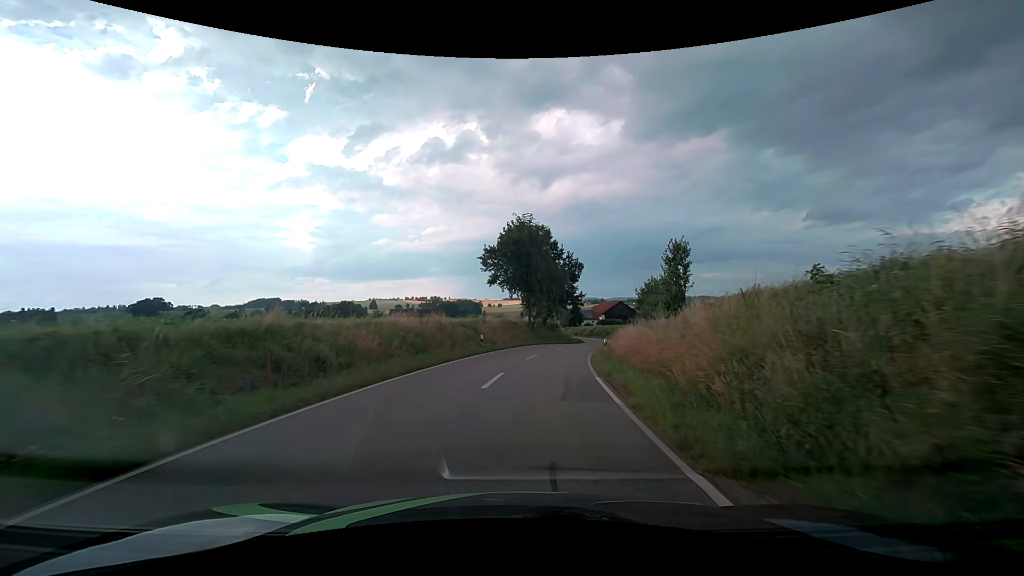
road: tertiary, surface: asphalt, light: Day
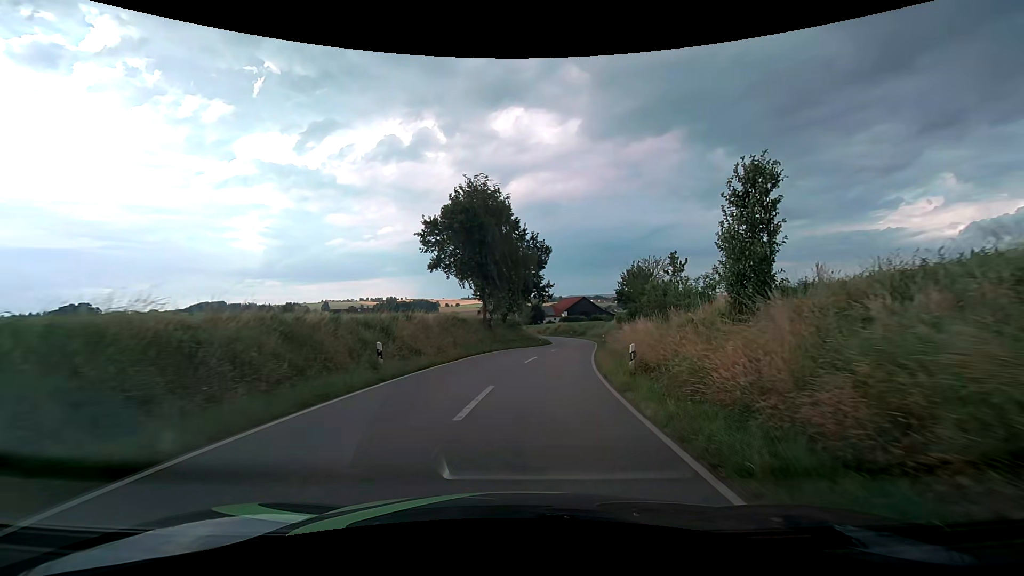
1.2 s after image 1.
(+0.5, +15.0) m; +5°
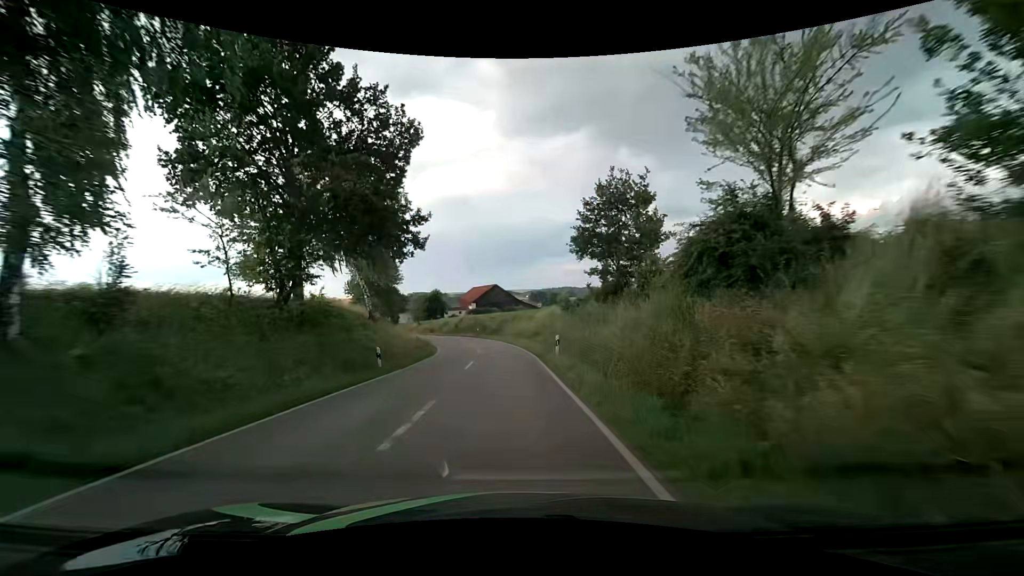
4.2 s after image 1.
(+4.2, +37.3) m; +10°
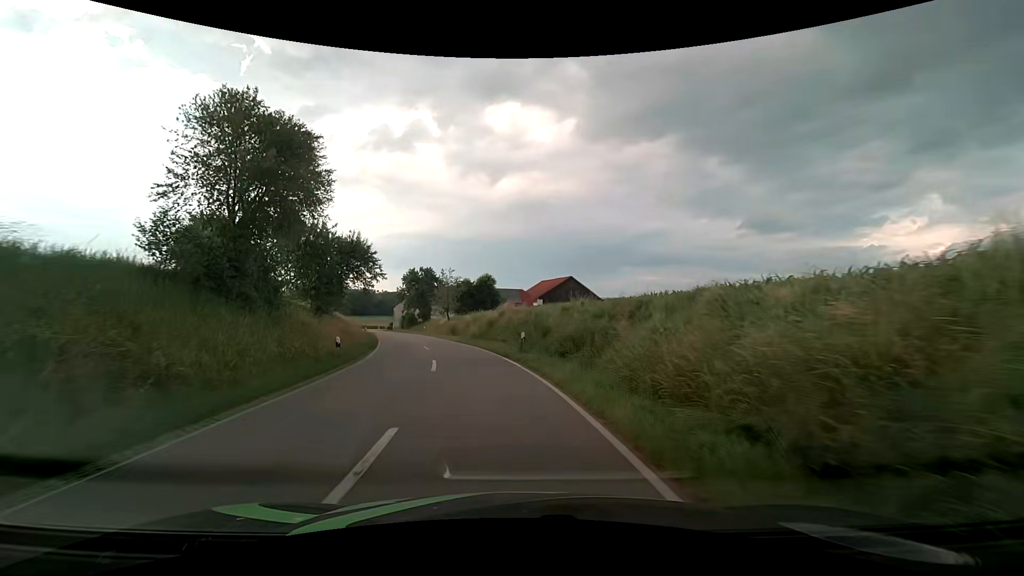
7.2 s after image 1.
(-1.7, +38.7) m; -8°
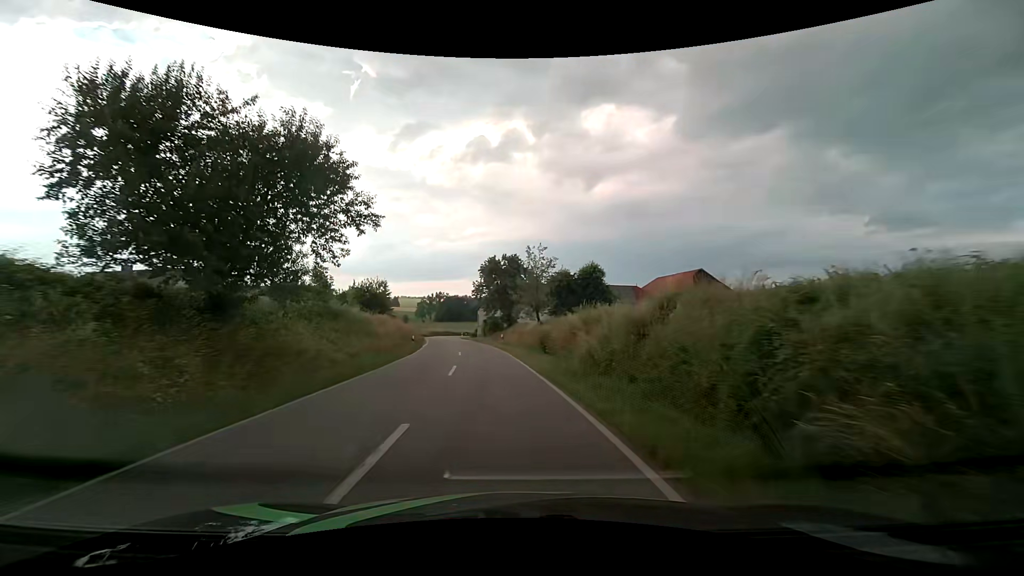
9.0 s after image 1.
(-2.3, +23.0) m; -11°
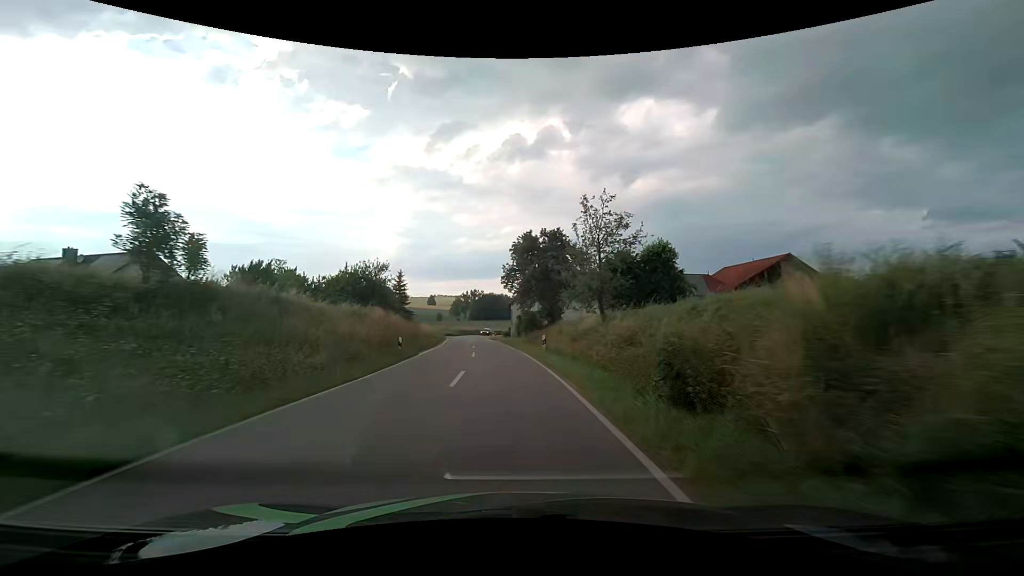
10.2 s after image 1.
(-0.6, +15.6) m; -4°
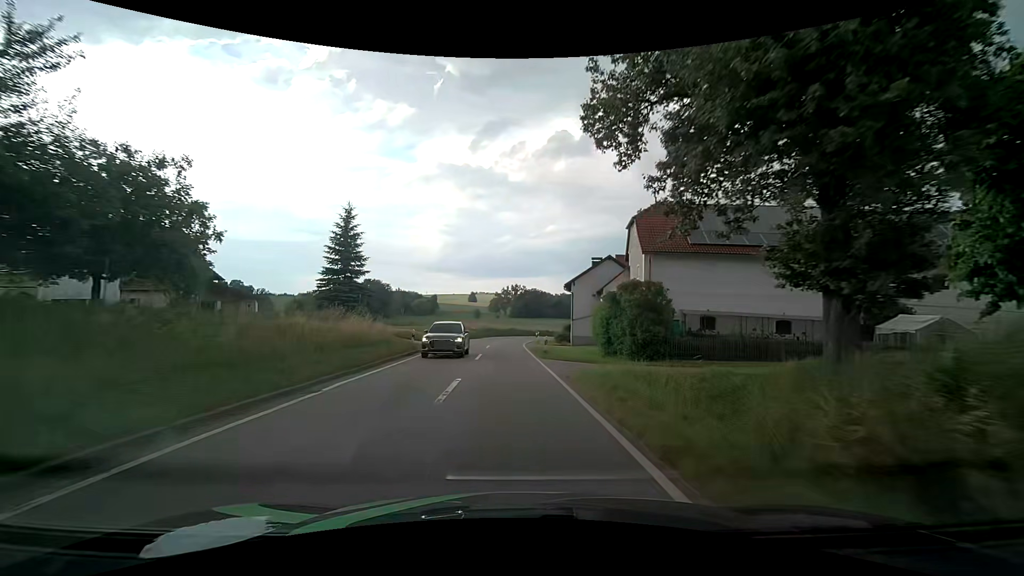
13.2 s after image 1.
(-2.1, +38.1) m; -5°
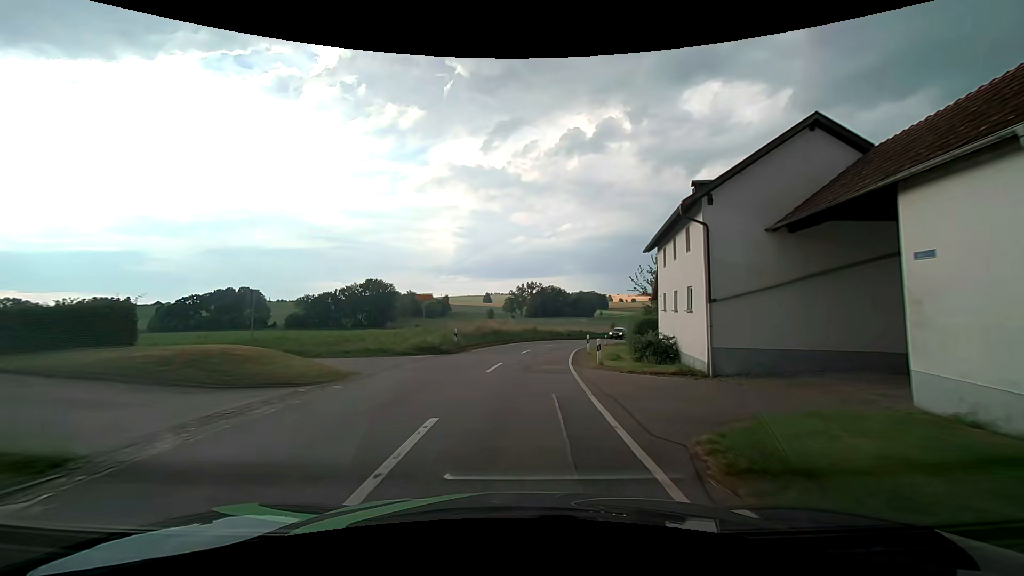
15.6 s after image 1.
(-0.5, +29.4) m; -2°
(0, +10) (0, +20) (+1, +30) (+3, +40) (+6, +49) (+10, +59) (+14, +68) (+19, +77) (+23, +86) (+27, +95) m
